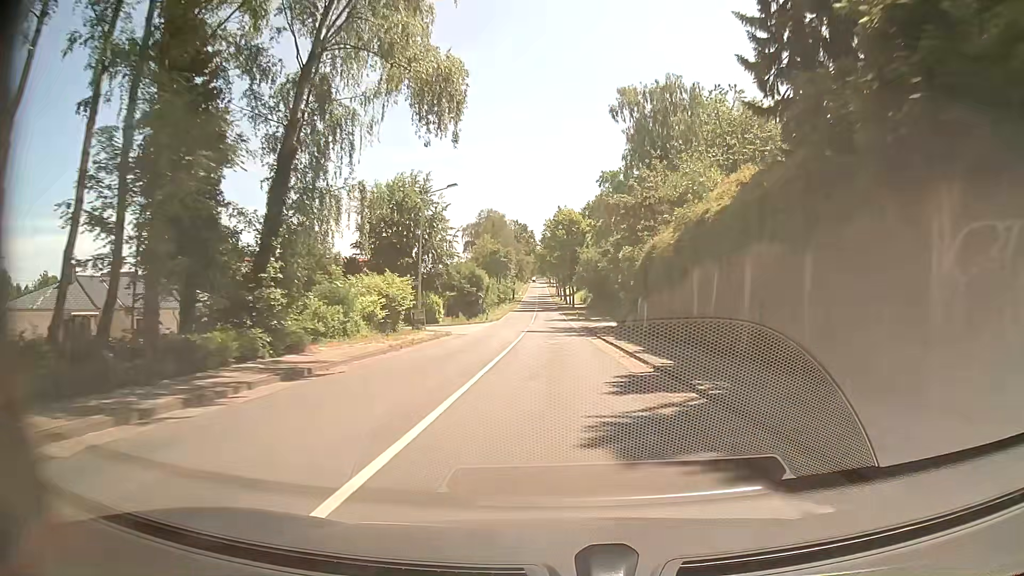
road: tertiary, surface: asphalt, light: Day
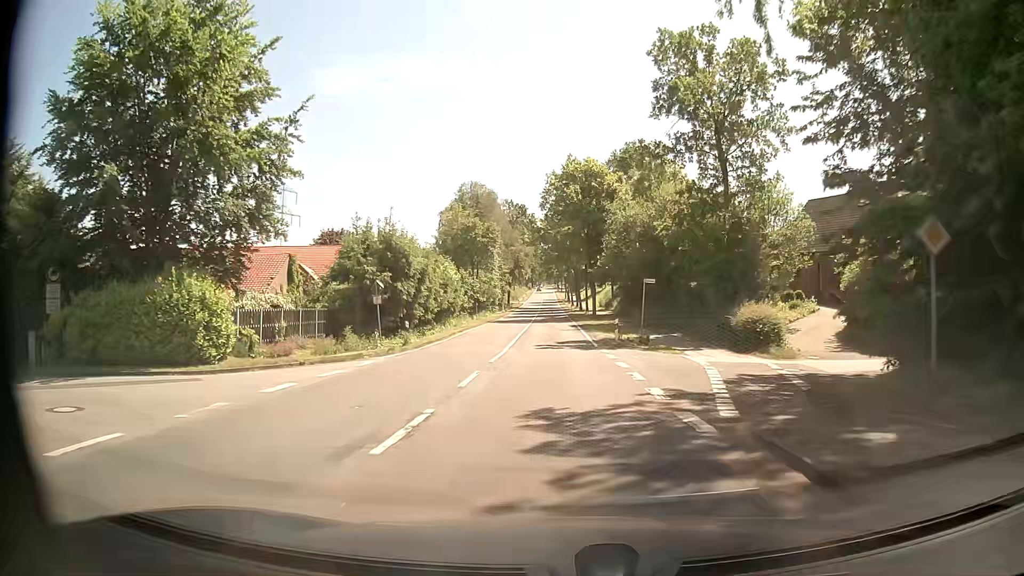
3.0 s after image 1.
(+0.4, +39.6) m; 0°
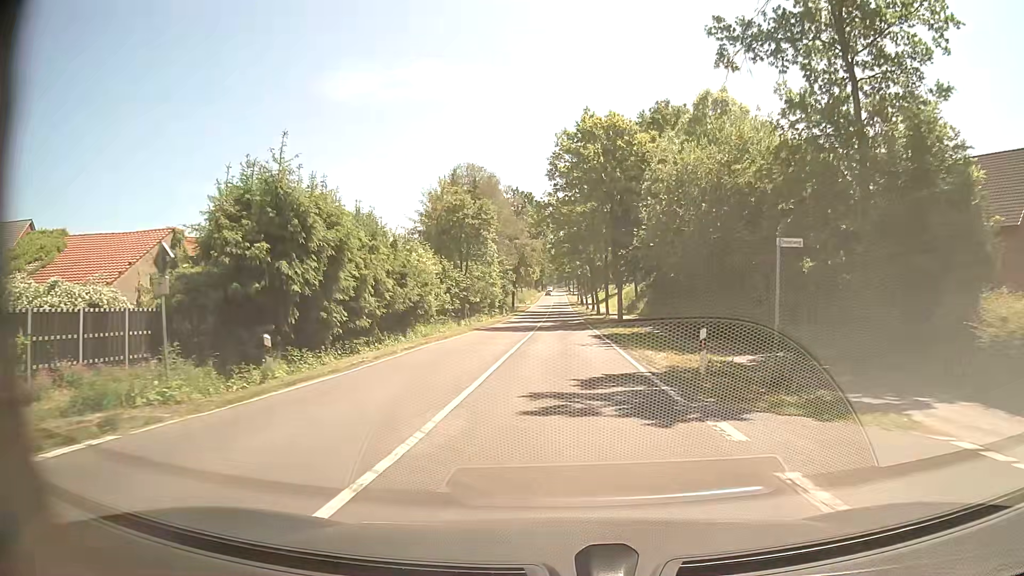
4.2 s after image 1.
(-0.1, +15.8) m; 0°
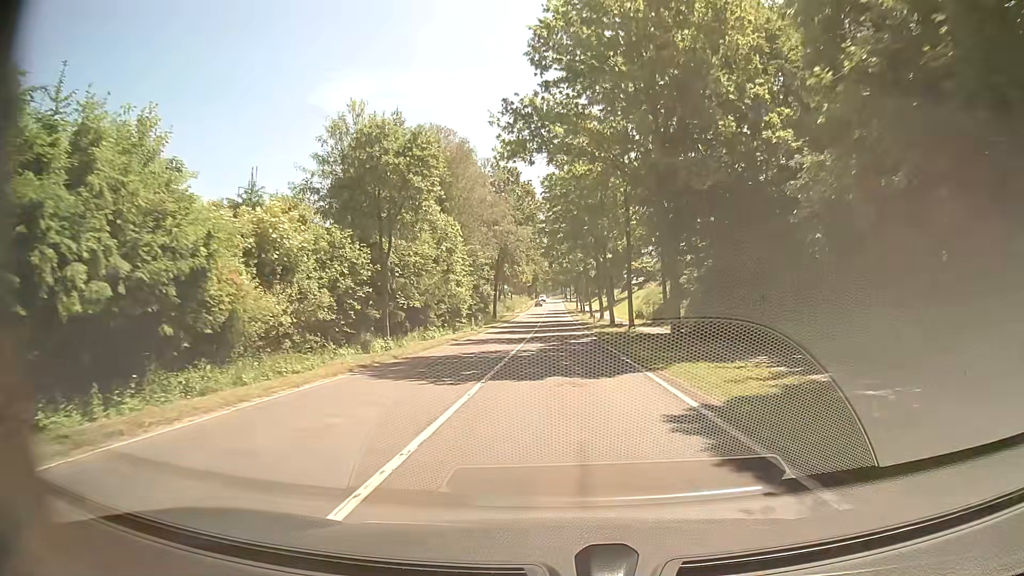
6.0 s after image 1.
(0.0, +23.6) m; 0°
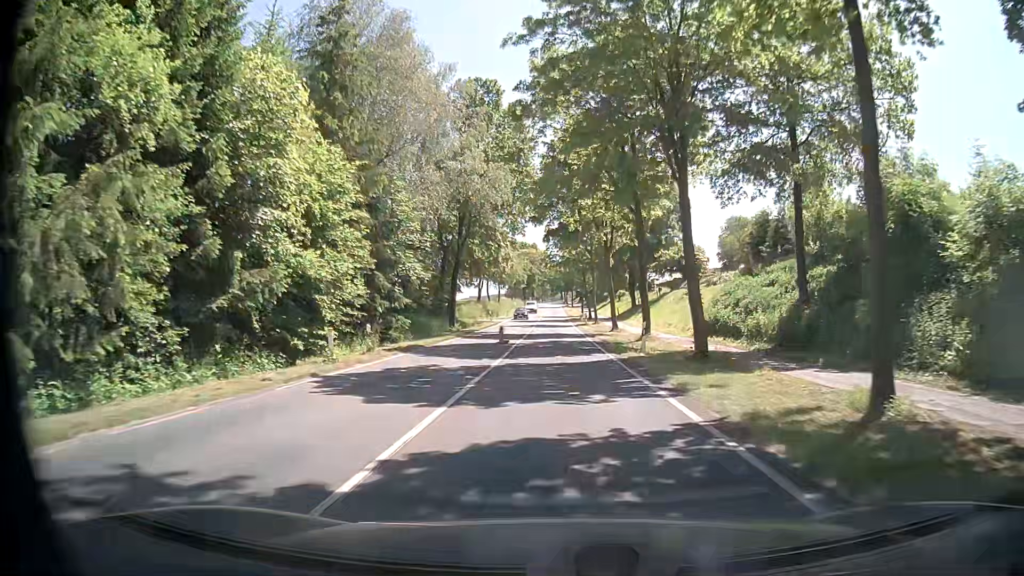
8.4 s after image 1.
(+0.1, +31.3) m; +1°
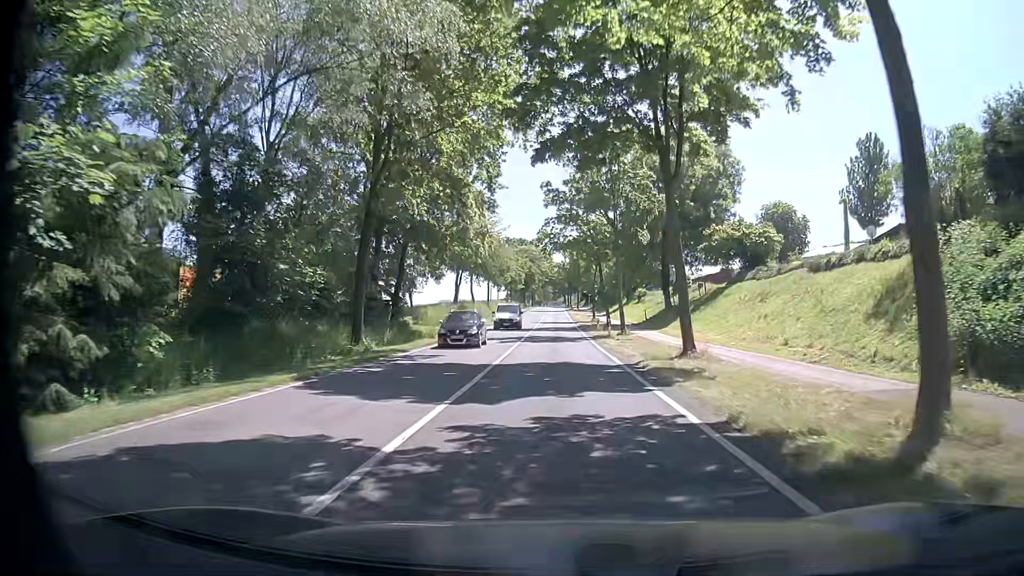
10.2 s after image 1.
(-0.4, +23.5) m; -1°
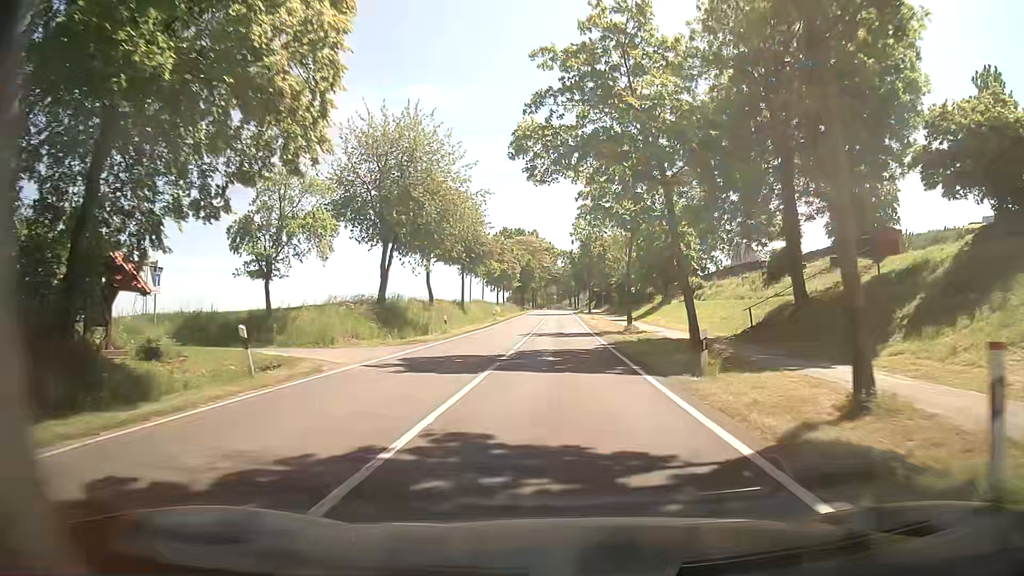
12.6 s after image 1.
(-0.1, +31.3) m; -1°
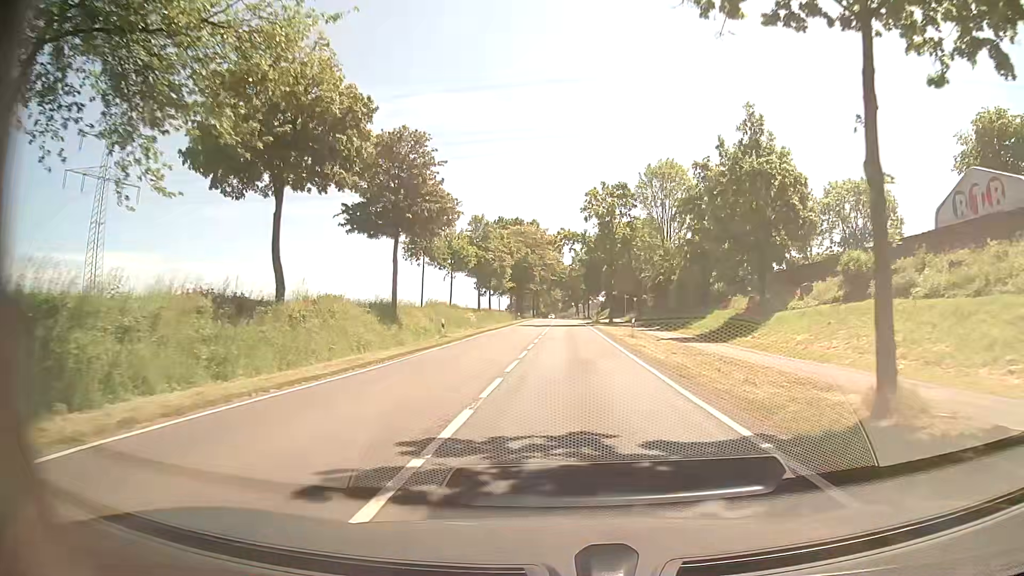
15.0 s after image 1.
(0.0, +31.2) m; 0°
(0, +10) (0, +20) (0, +30) (0, +40) (0, +50) (+1, +60) (+1, +70) (+1, +80) (+1, +90) (+1, +100) m
